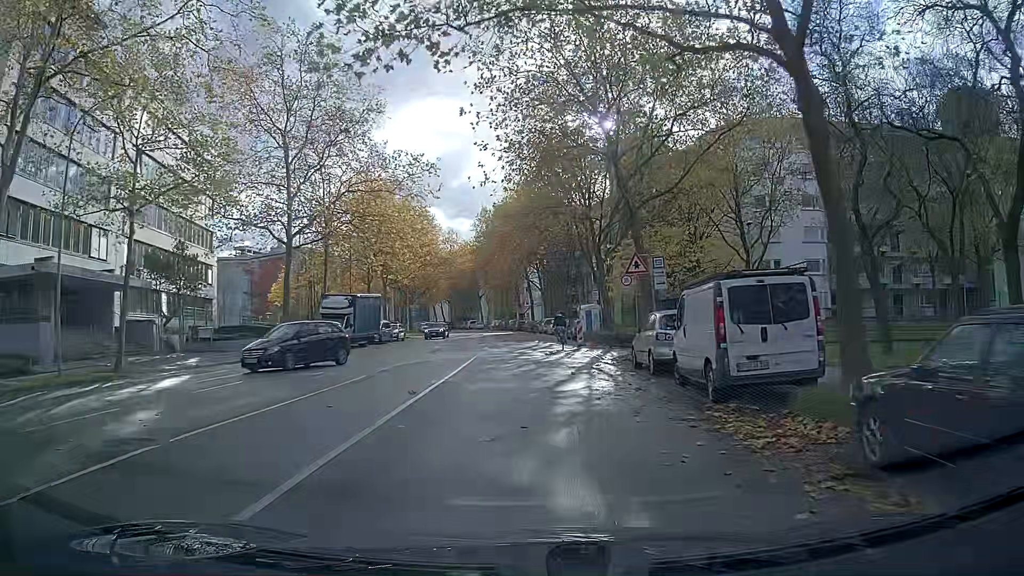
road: residential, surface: asphalt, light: Day
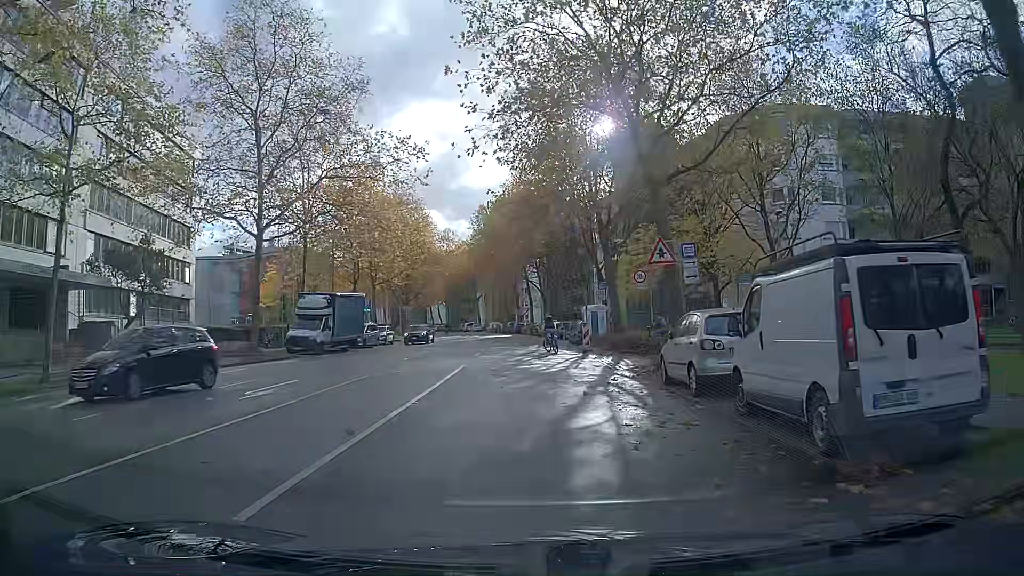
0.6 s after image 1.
(0.0, +4.4) m; -1°
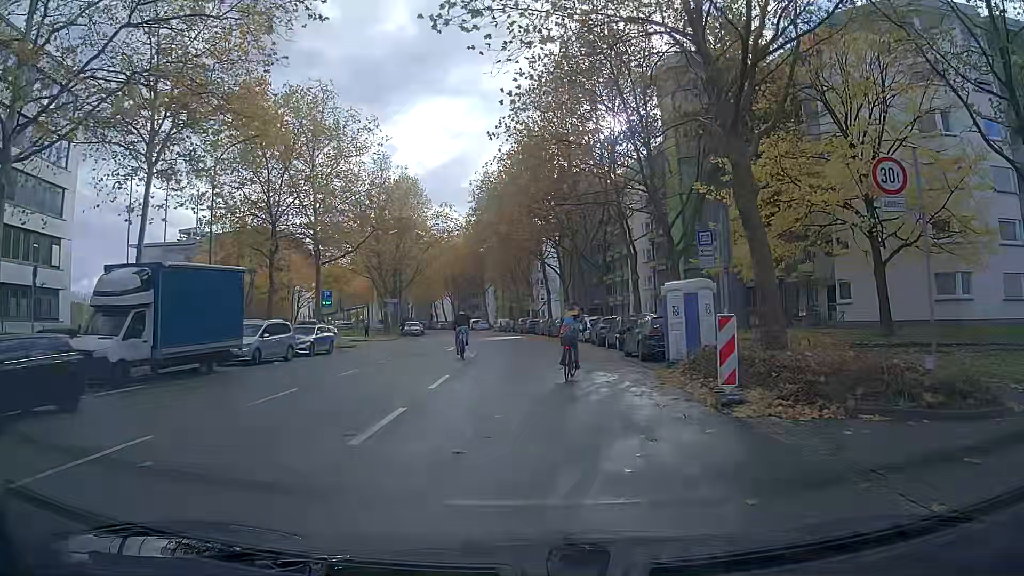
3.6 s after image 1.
(-0.4, +20.0) m; -1°
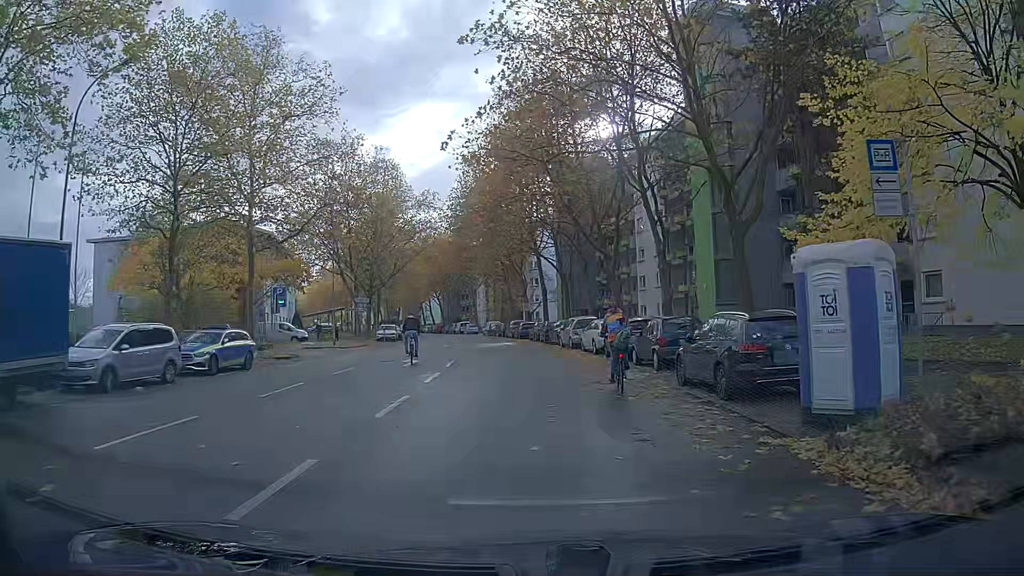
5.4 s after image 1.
(+0.1, +9.6) m; 0°
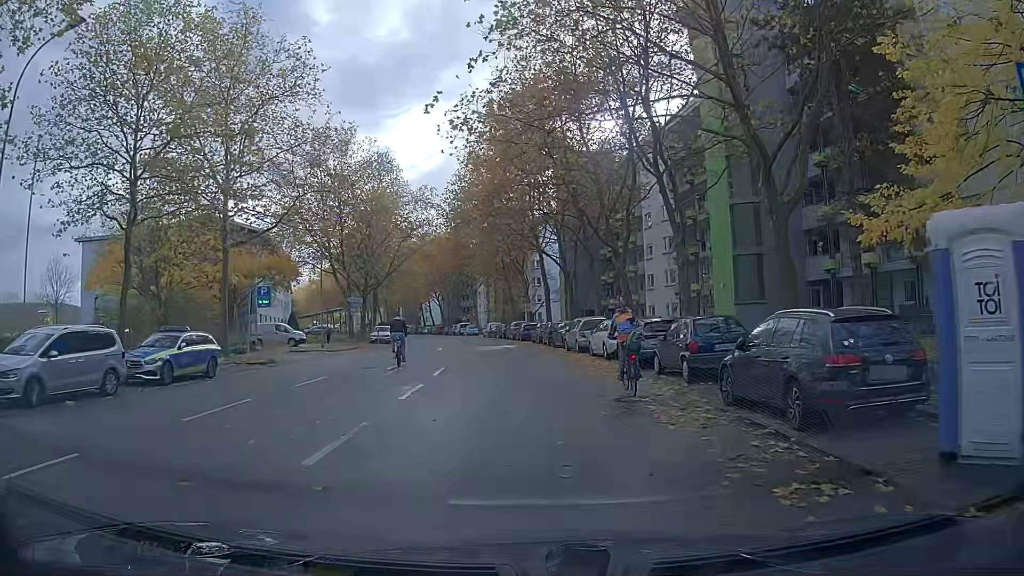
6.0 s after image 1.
(0.0, +3.2) m; -1°
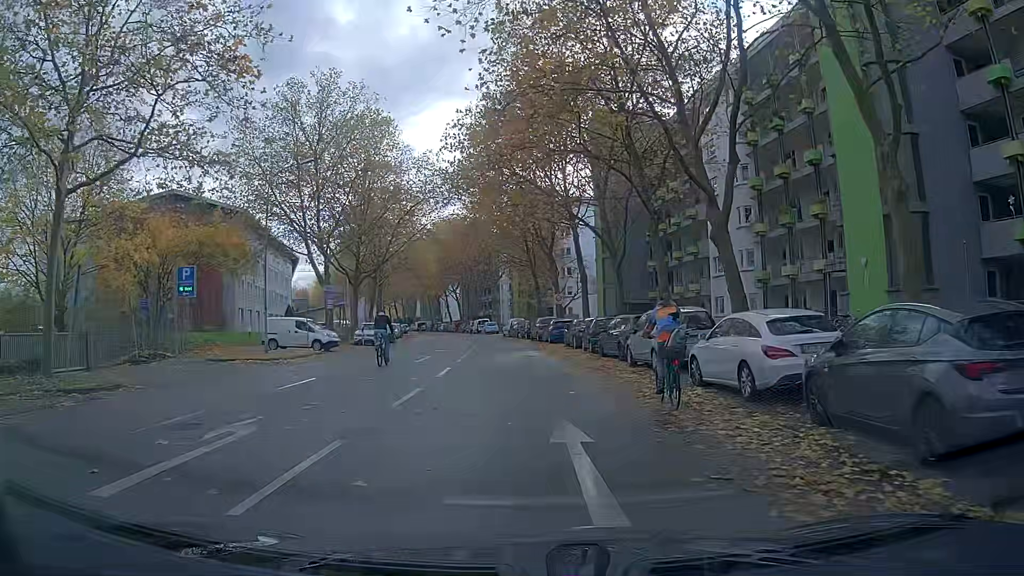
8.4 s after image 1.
(-0.3, +13.8) m; -3°
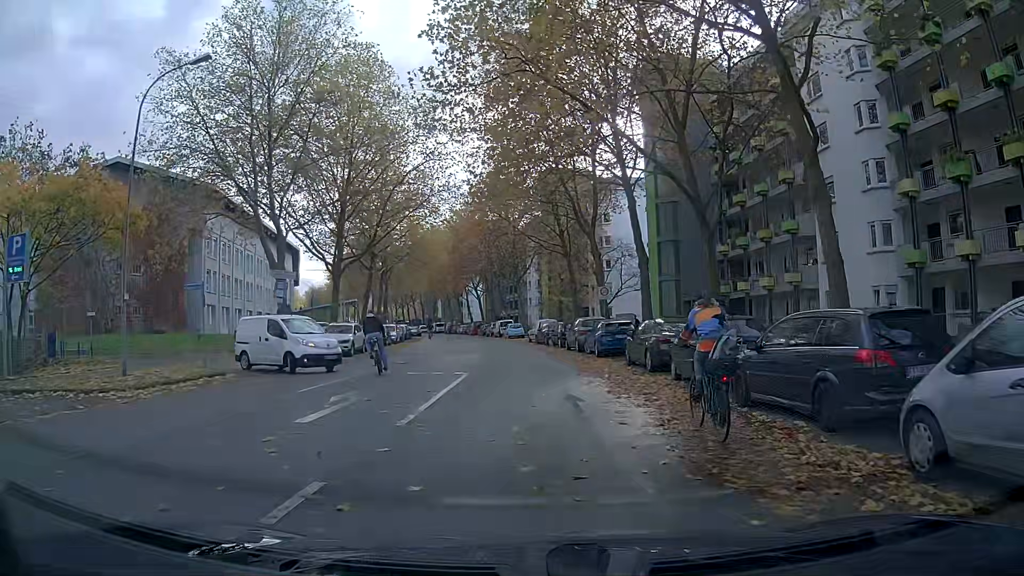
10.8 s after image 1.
(-0.2, +13.9) m; -1°
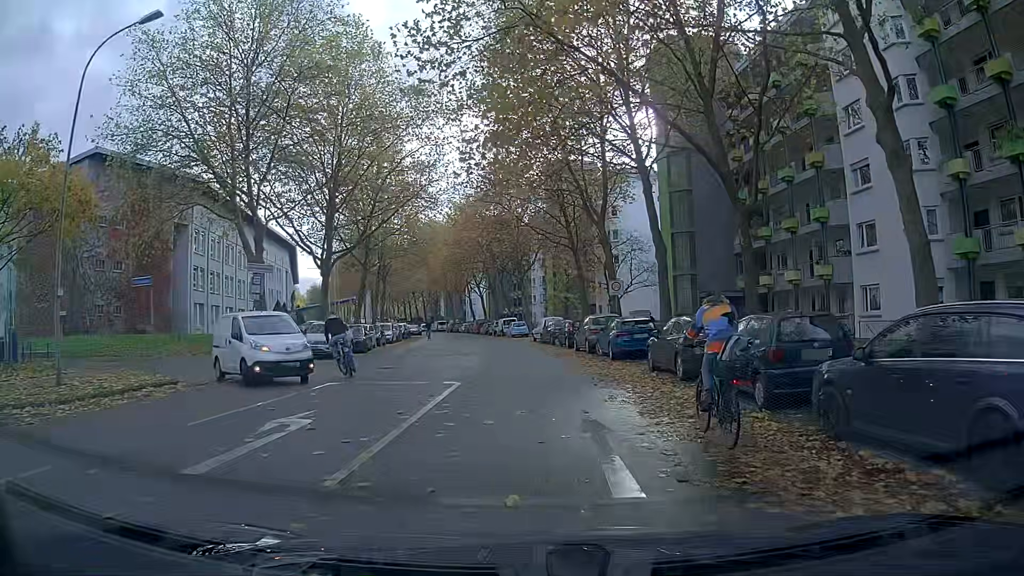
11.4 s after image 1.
(0.0, +3.3) m; 0°
